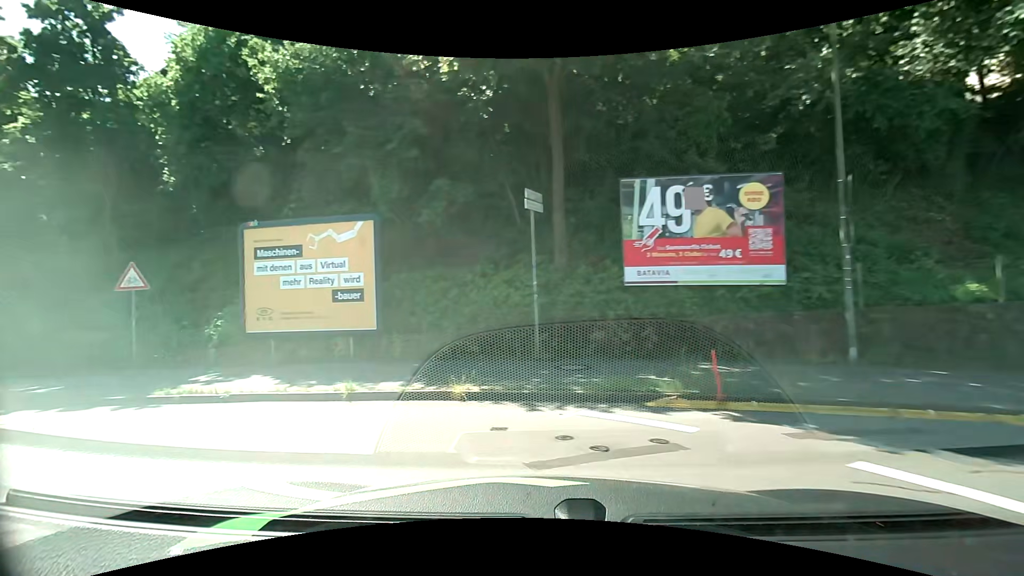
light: Day
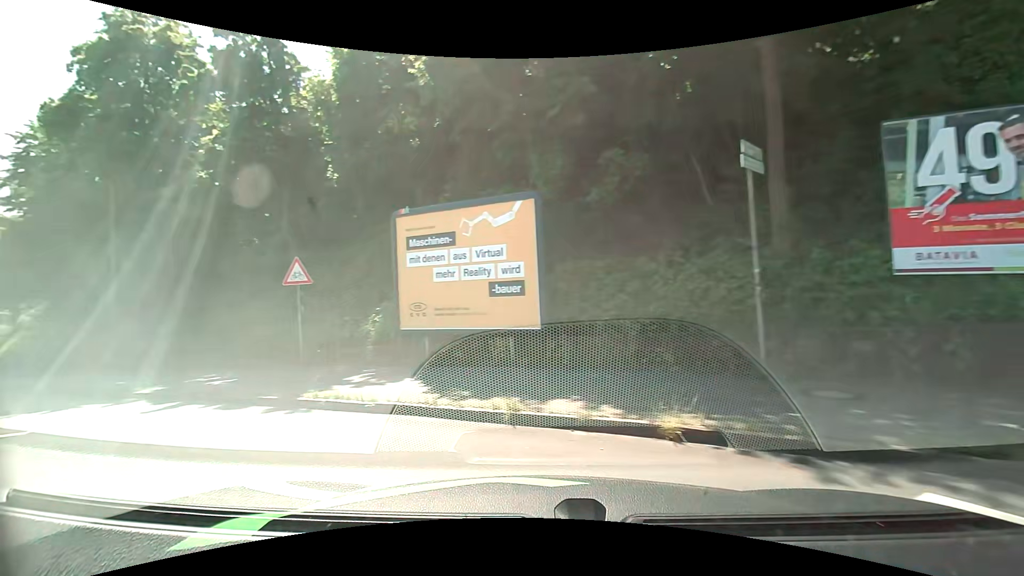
(-0.4, +2.4) m; -19°
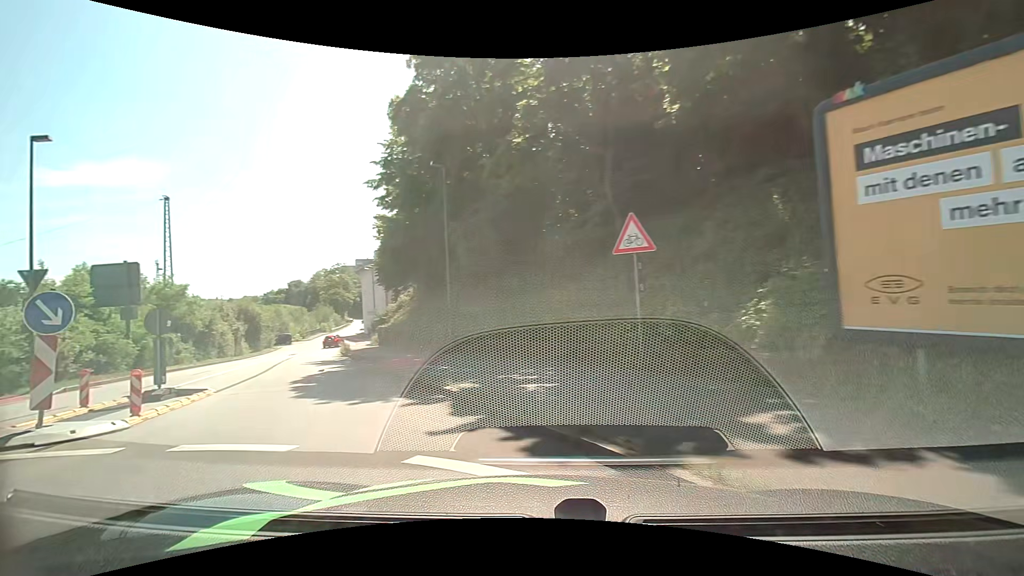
(-1.5, +4.9) m; -35°
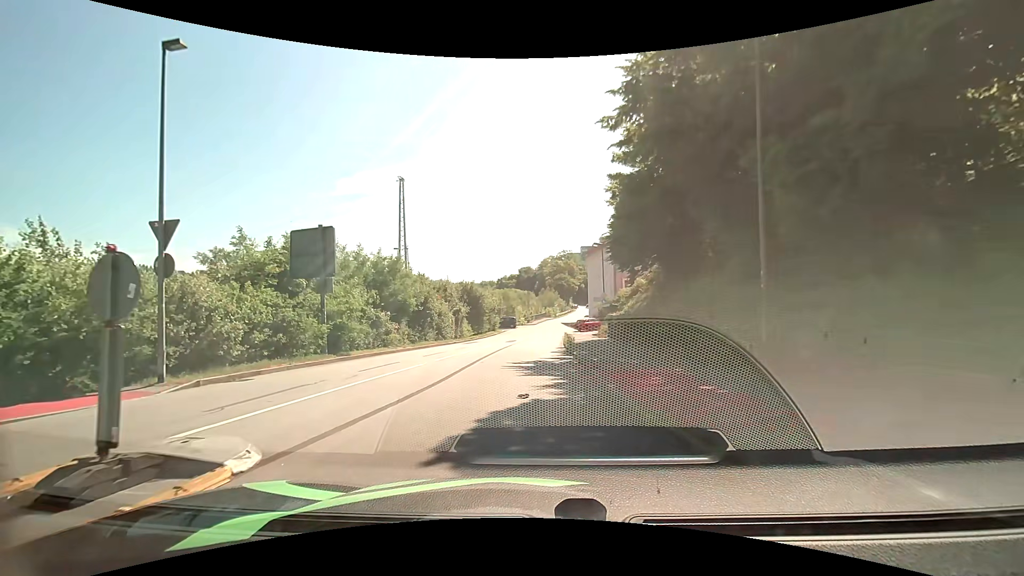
(-2.4, +8.6) m; -26°
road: residential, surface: asphalt
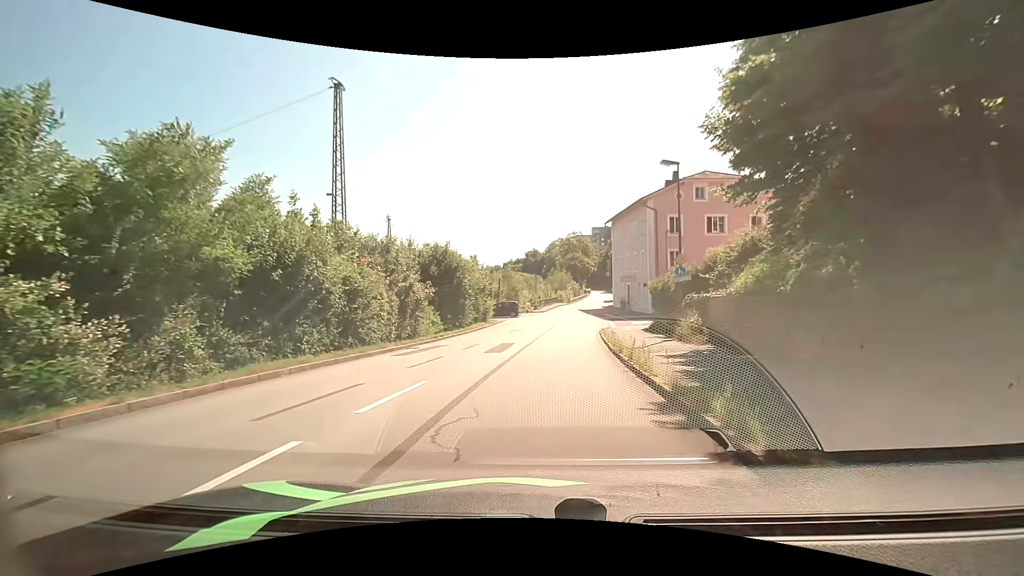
(-0.4, +19.4) m; -1°
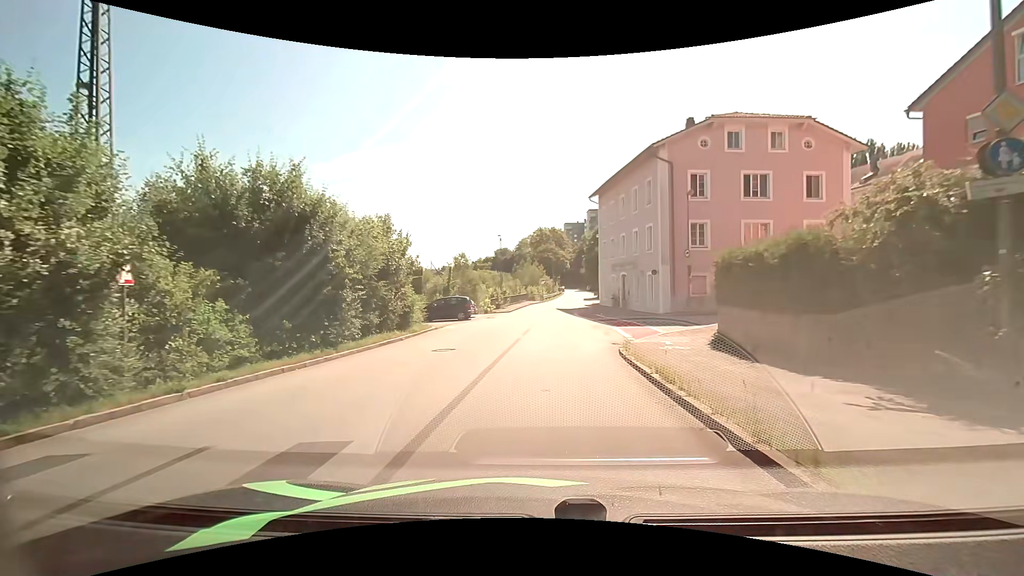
(+0.7, +16.3) m; +4°
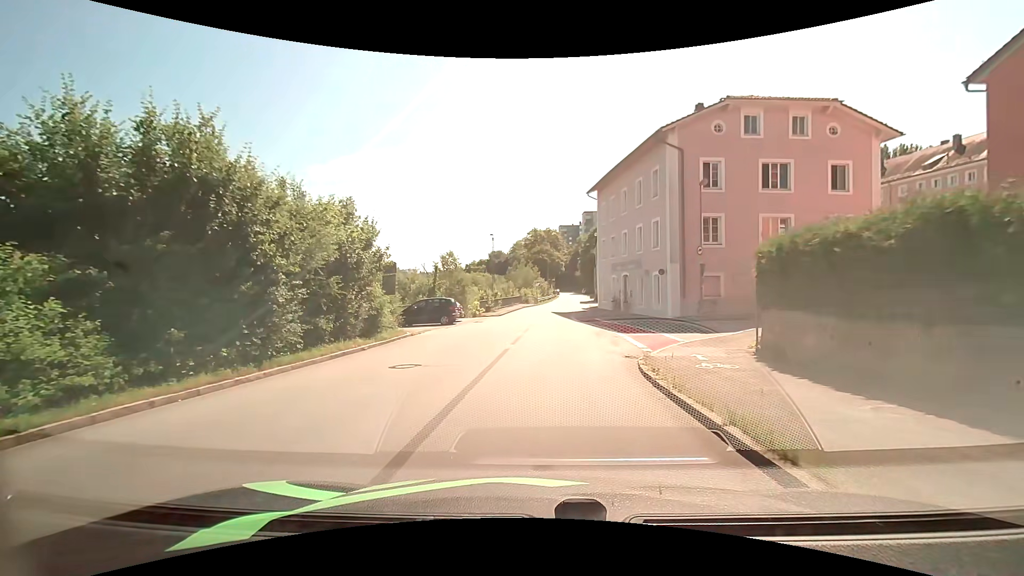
(0.0, +3.8) m; 0°
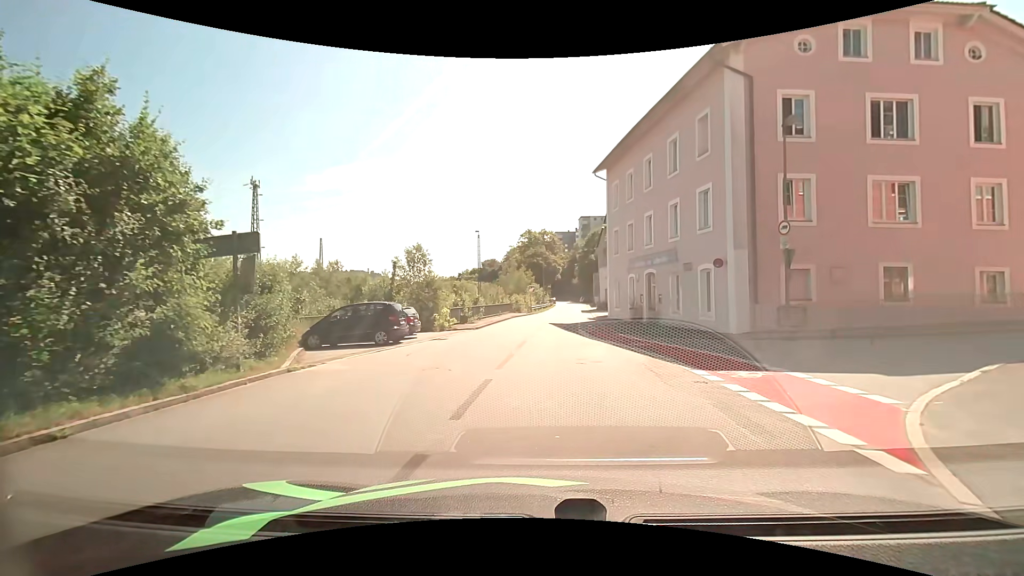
(0.0, +10.8) m; 0°
(0, +10) (0, +20) (+1, +30) (+2, +40) (+3, +50) (+4, +60) (+5, +70) (+5, +80) (+6, +90) (+7, +100) m
